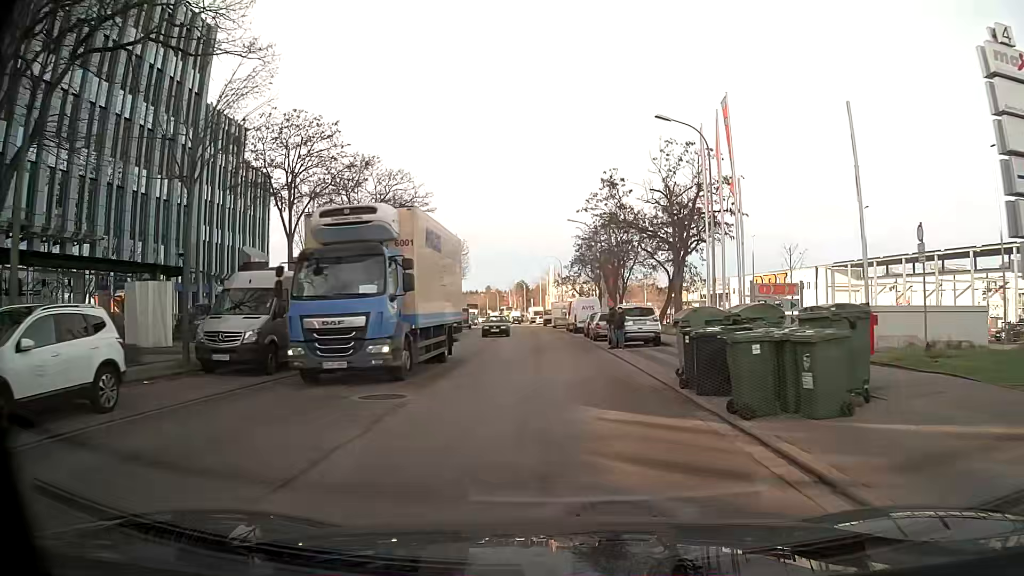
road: tertiary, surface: asphalt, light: Day
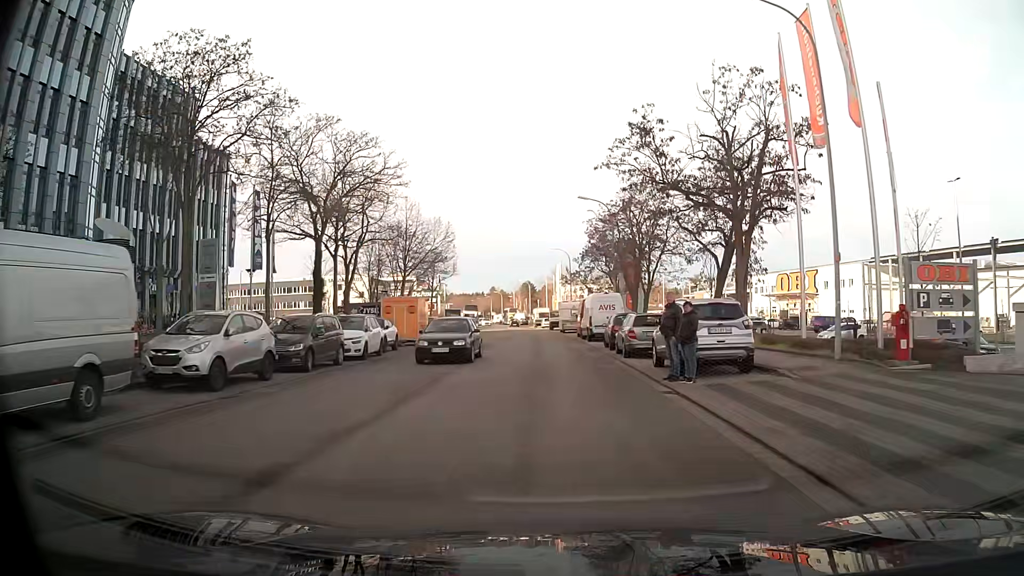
(-0.1, +11.8) m; -1°
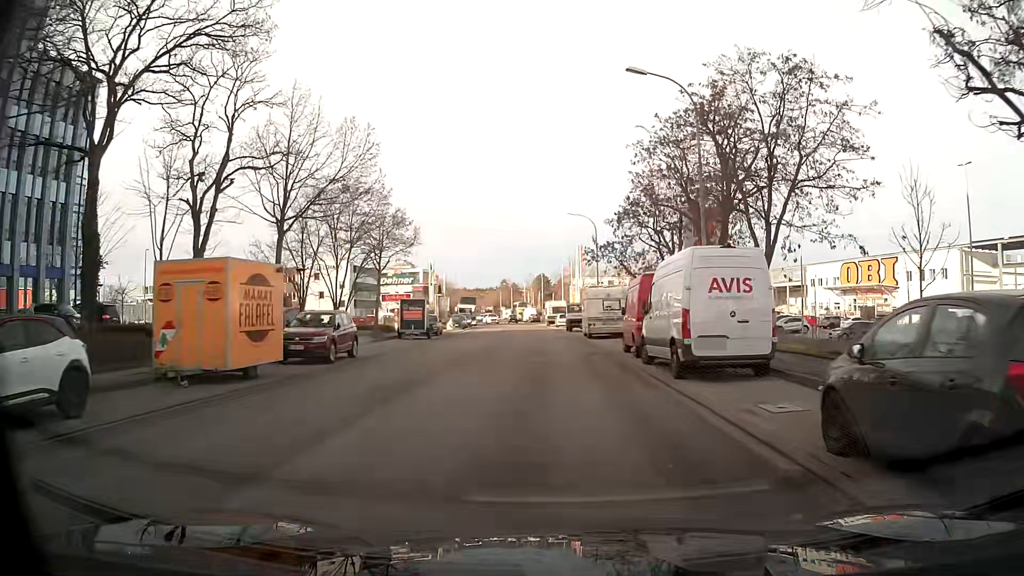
(-0.3, +23.6) m; -1°
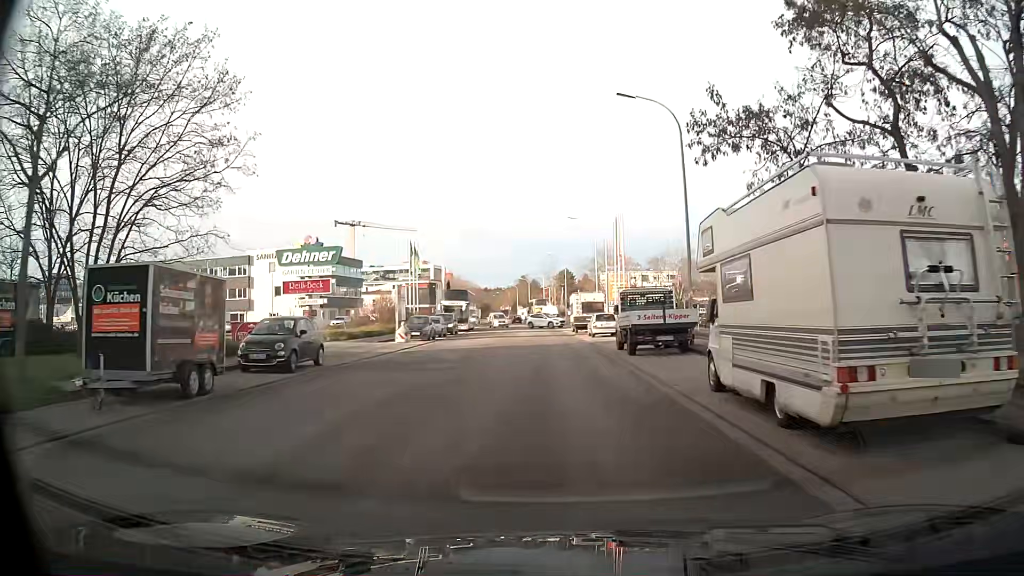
(-0.5, +29.5) m; -2°
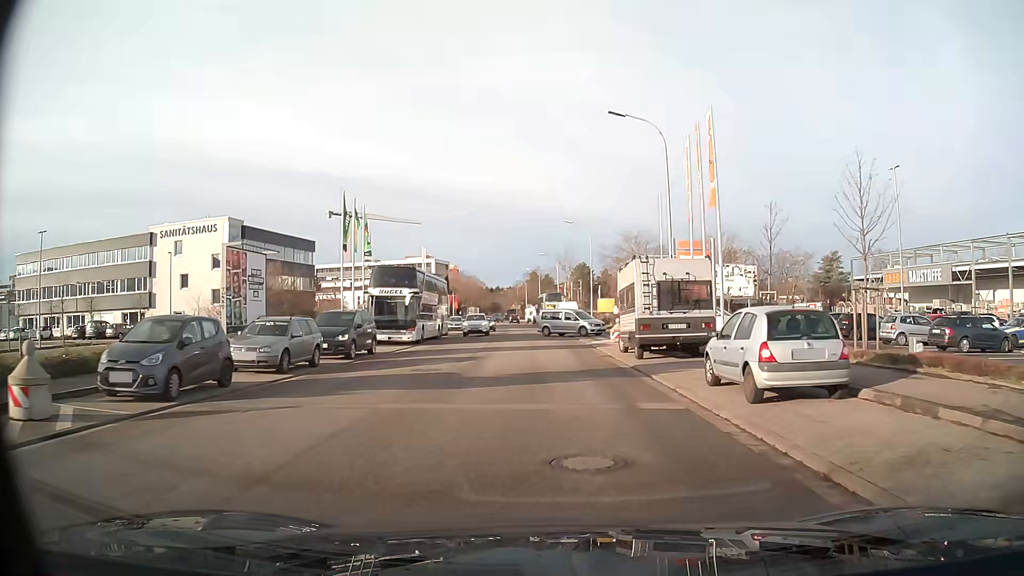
(-0.3, +29.5) m; -1°
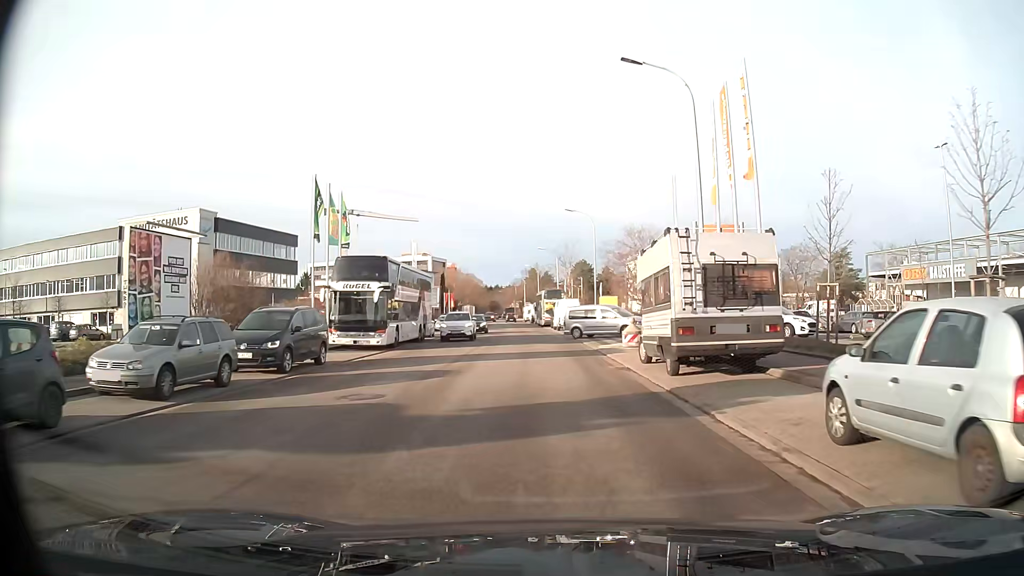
(0.0, +5.8) m; 0°
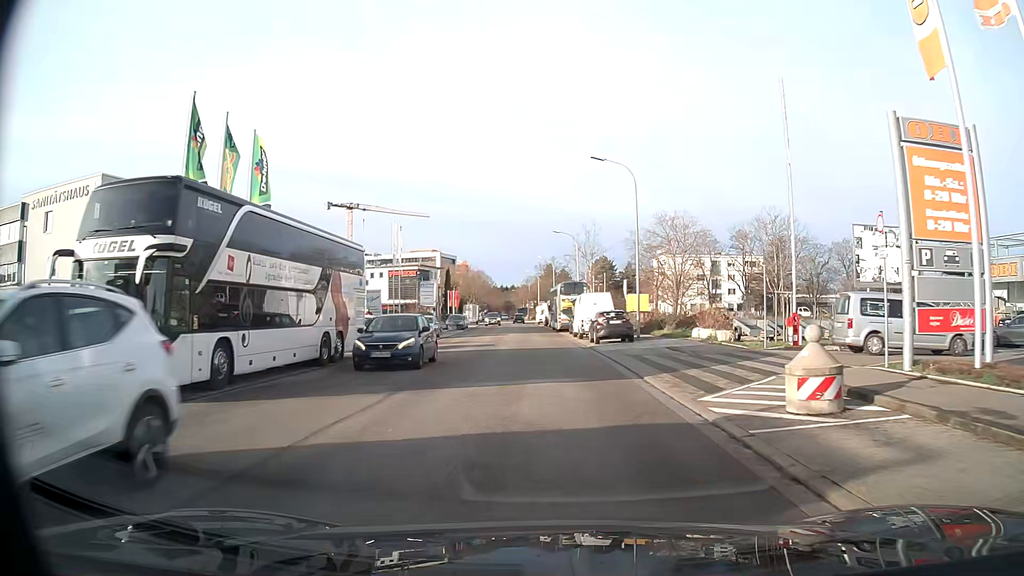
(-0.2, +17.6) m; -1°
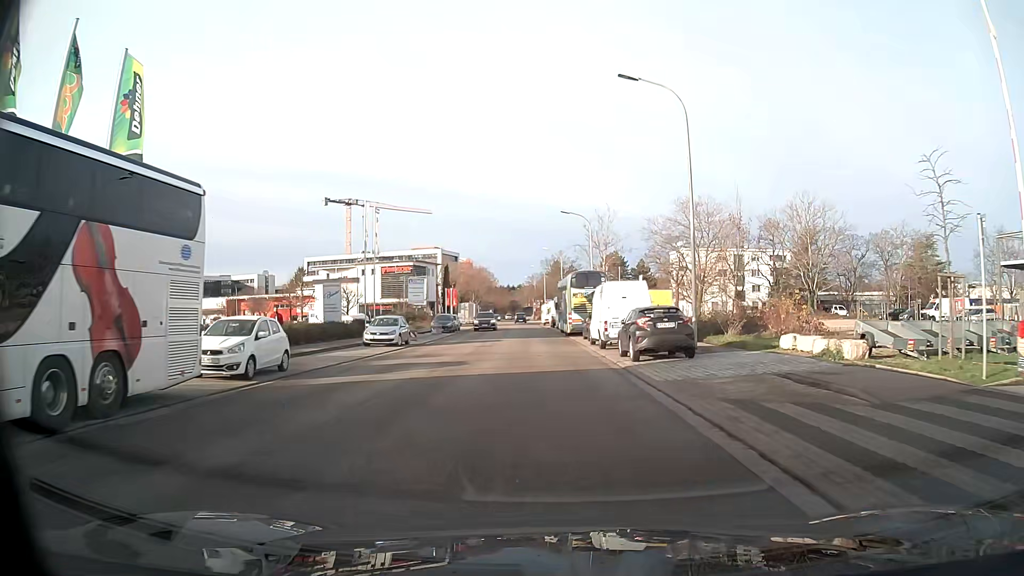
(-0.1, +12.2) m; -1°
(0, +10) (0, +20) (-1, +30) (-1, +40) (-2, +50) (-2, +60) (-3, +70) (-4, +80) (-4, +90) (-5, +100) m
